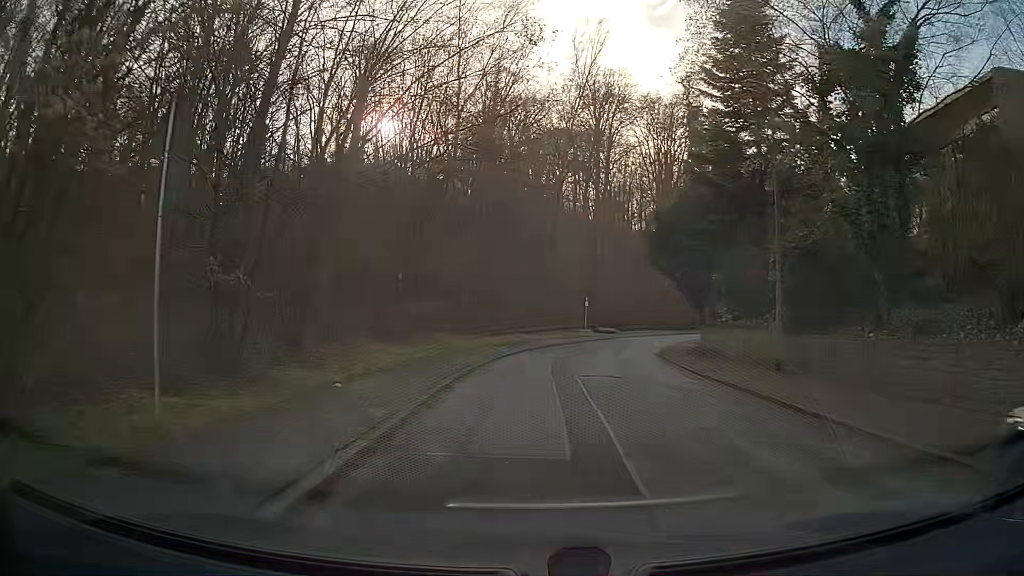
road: residential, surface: asphalt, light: Day
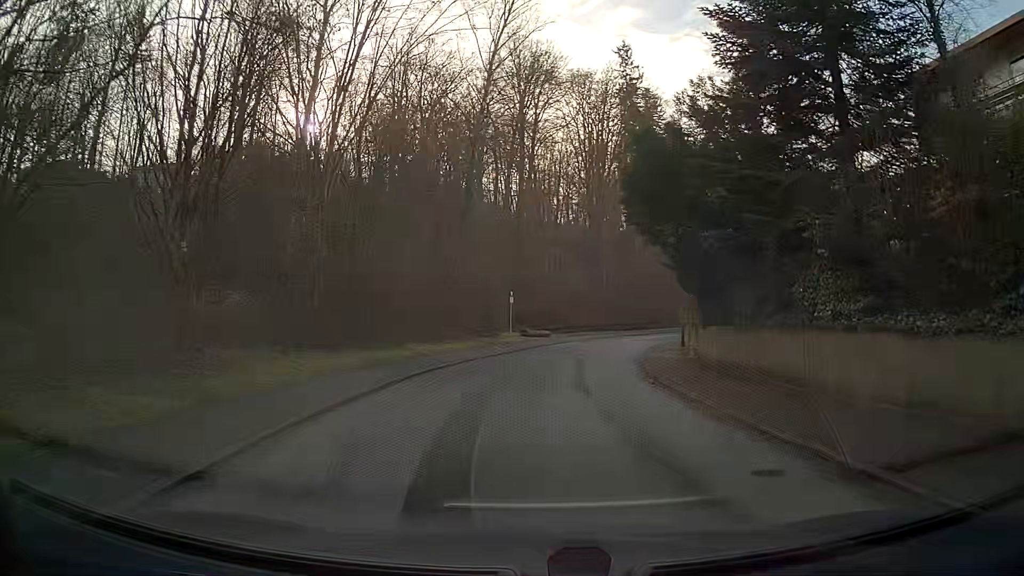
(+0.8, +13.8) m; +7°
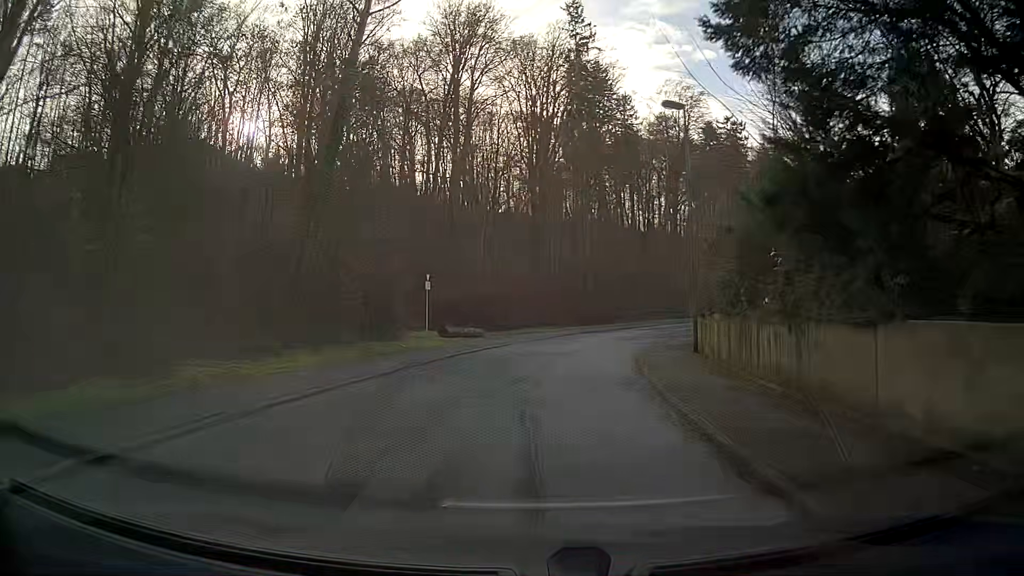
(+0.6, +13.9) m; +4°
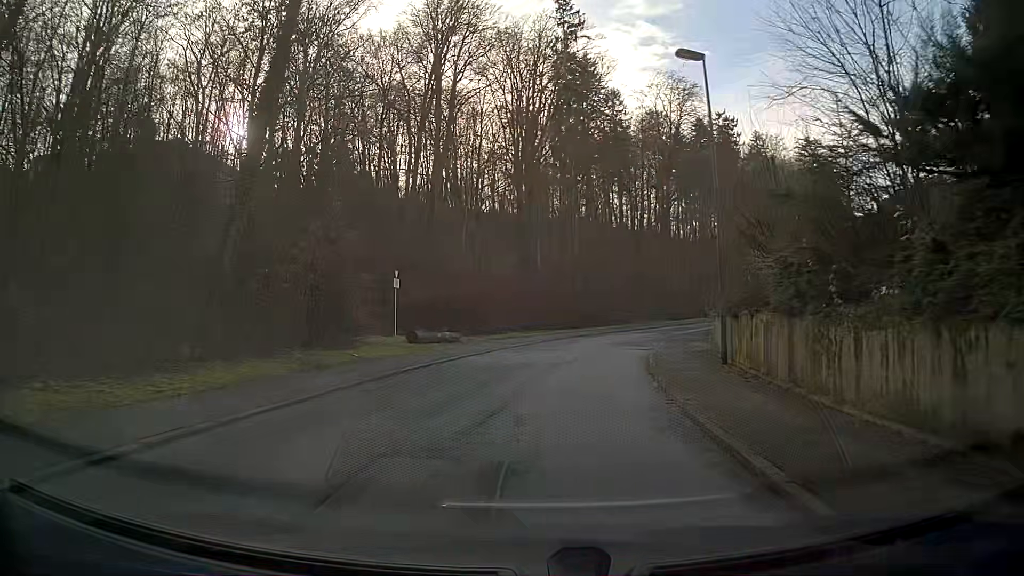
(+0.1, +4.7) m; +1°
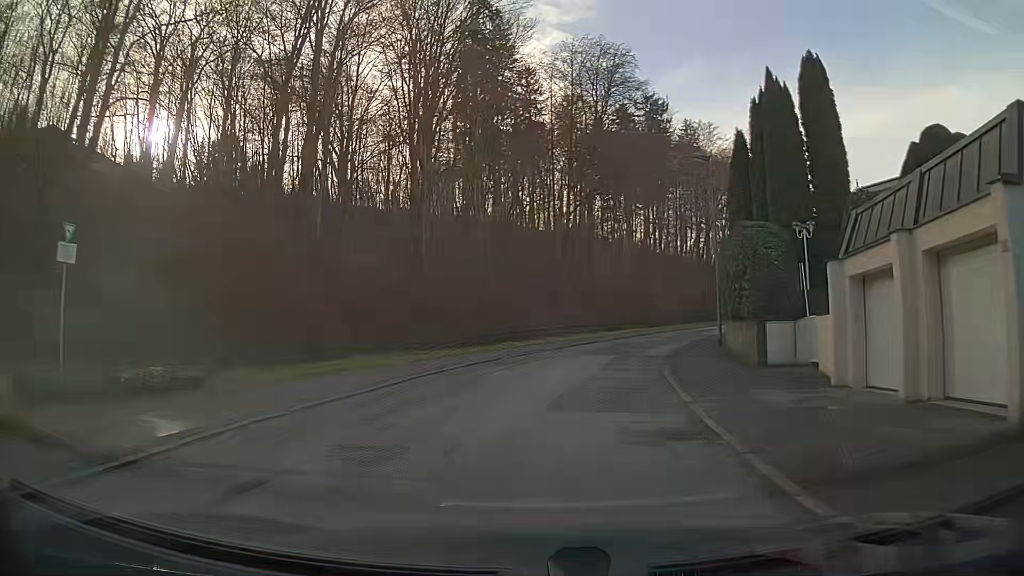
(+1.2, +18.5) m; +8°
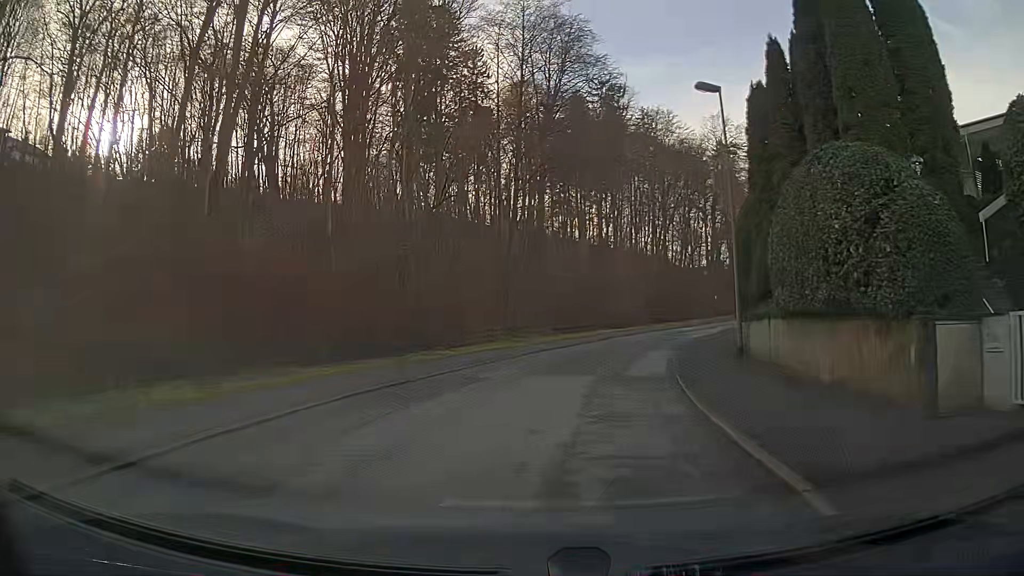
(+0.4, +9.2) m; +5°
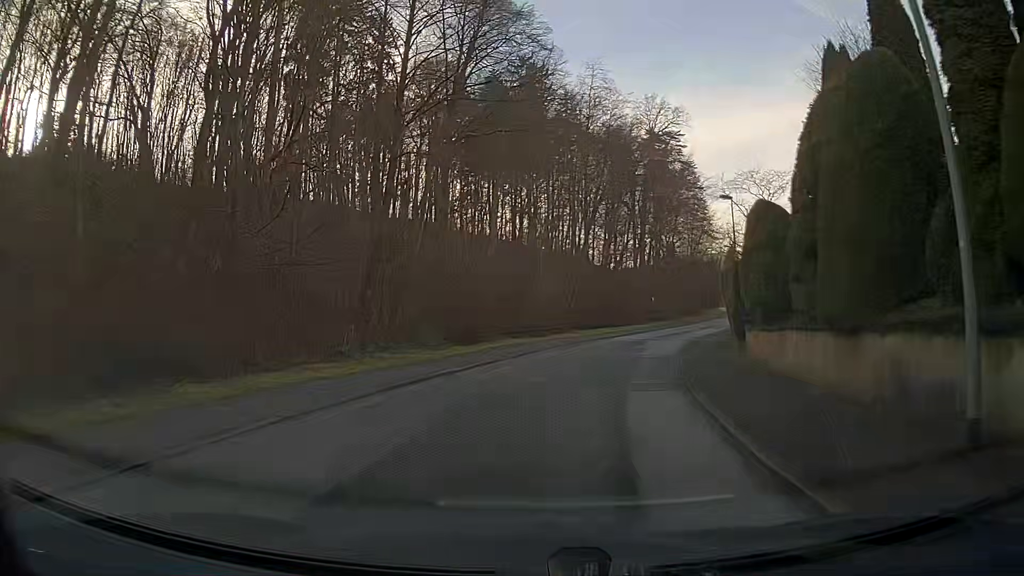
(+0.9, +13.8) m; +6°
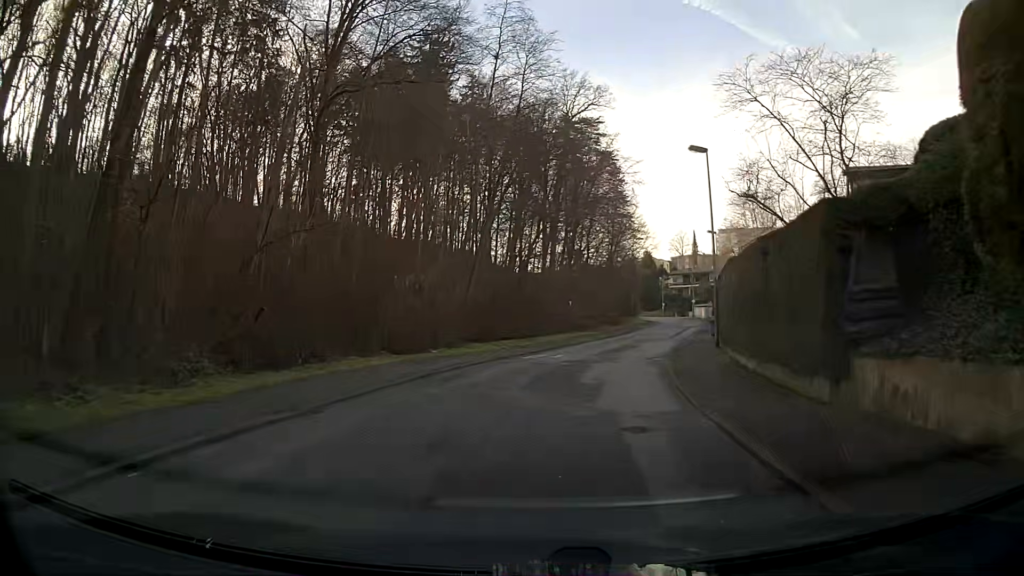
(+1.2, +13.8) m; +10°
(0, +10) (+2, +20) (+4, +30) (+7, +39) (+9, +49) (+12, +59) (+14, +68) (+17, +78) (+19, +88) (+20, +98) m
